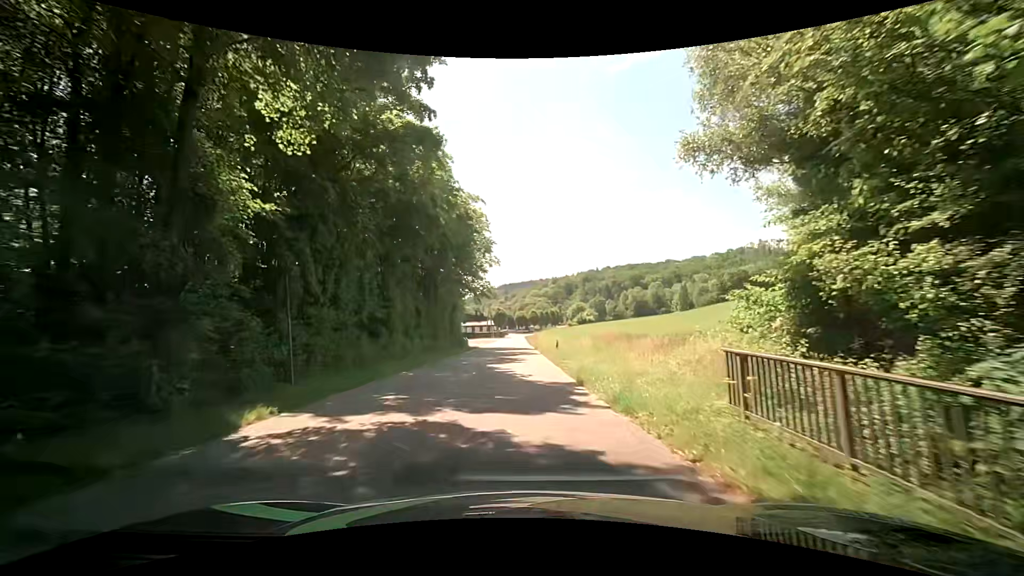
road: residential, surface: asphalt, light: Day
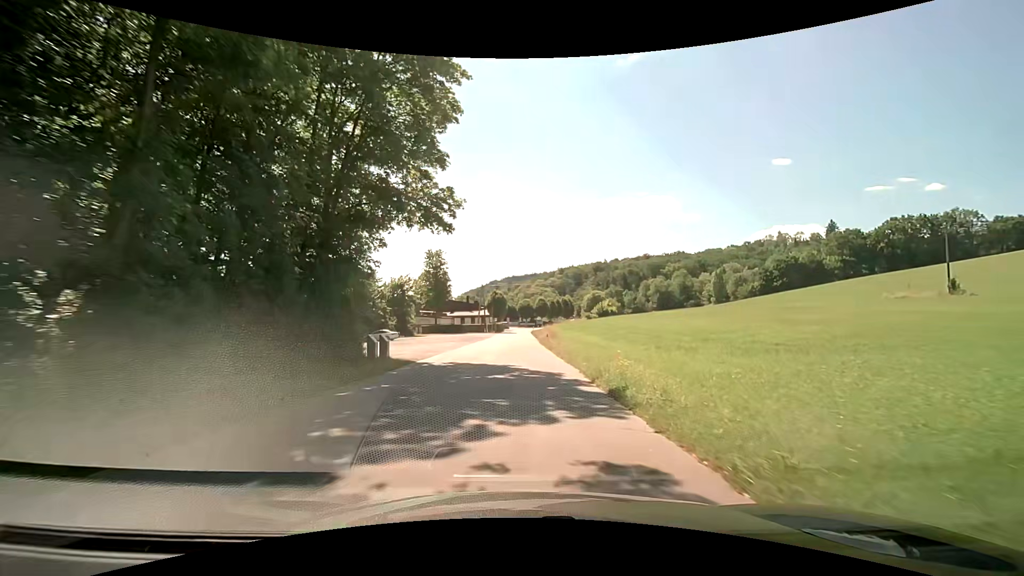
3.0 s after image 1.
(-0.4, +36.8) m; -1°
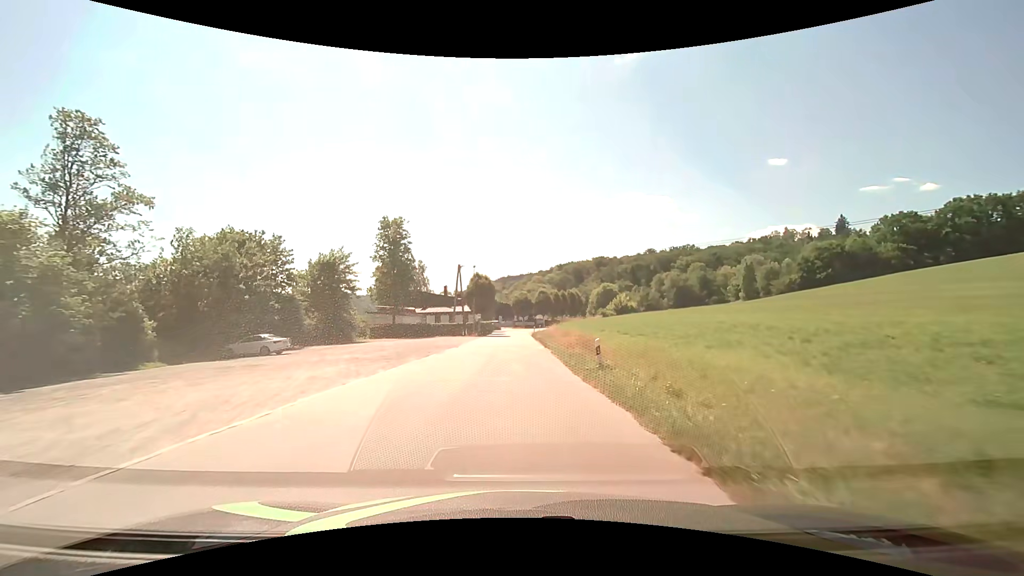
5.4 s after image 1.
(+0.4, +30.3) m; +1°
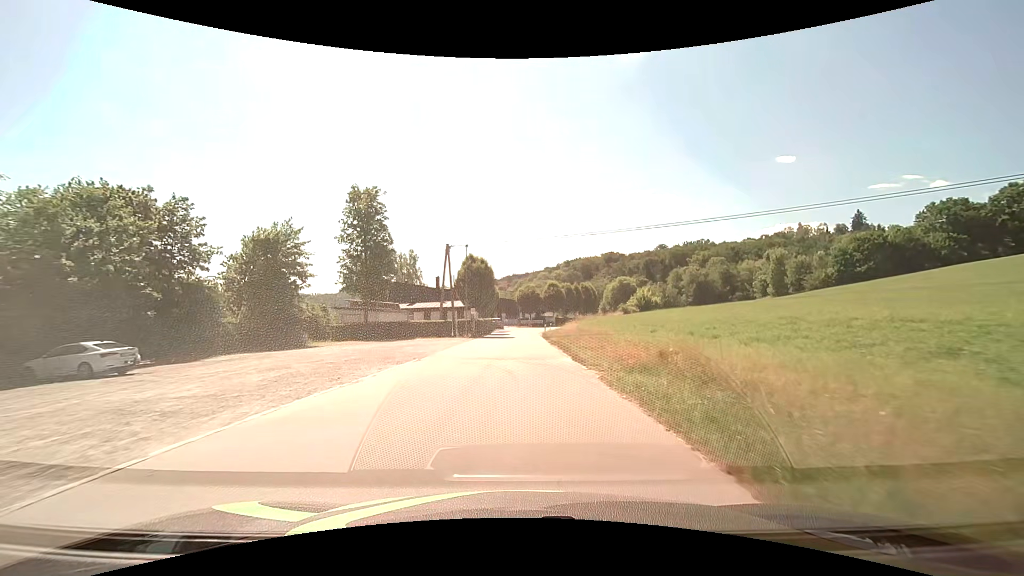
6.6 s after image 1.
(-0.1, +14.9) m; -1°
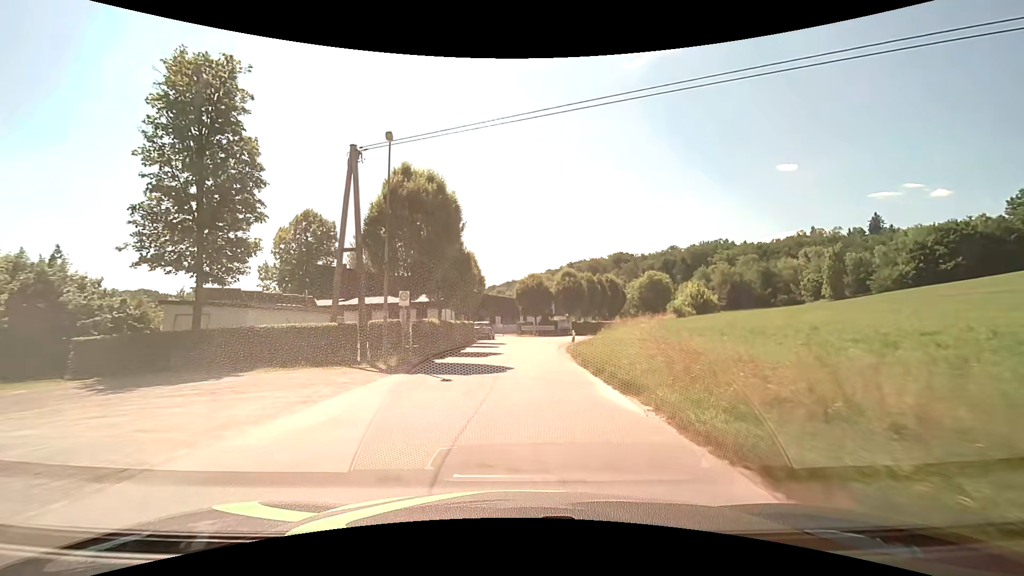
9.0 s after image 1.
(0.0, +28.1) m; 0°
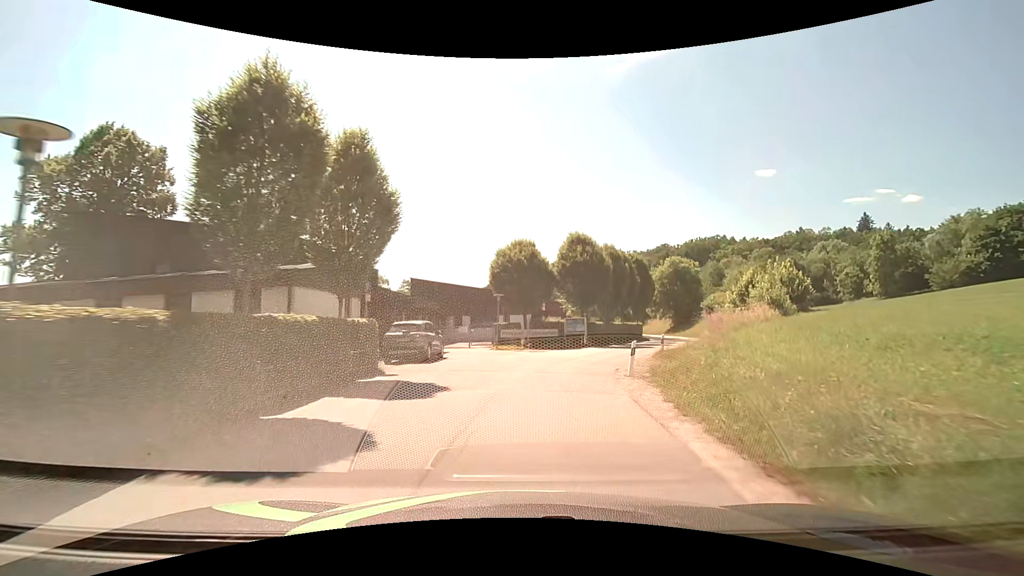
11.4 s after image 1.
(+0.2, +25.2) m; +2°
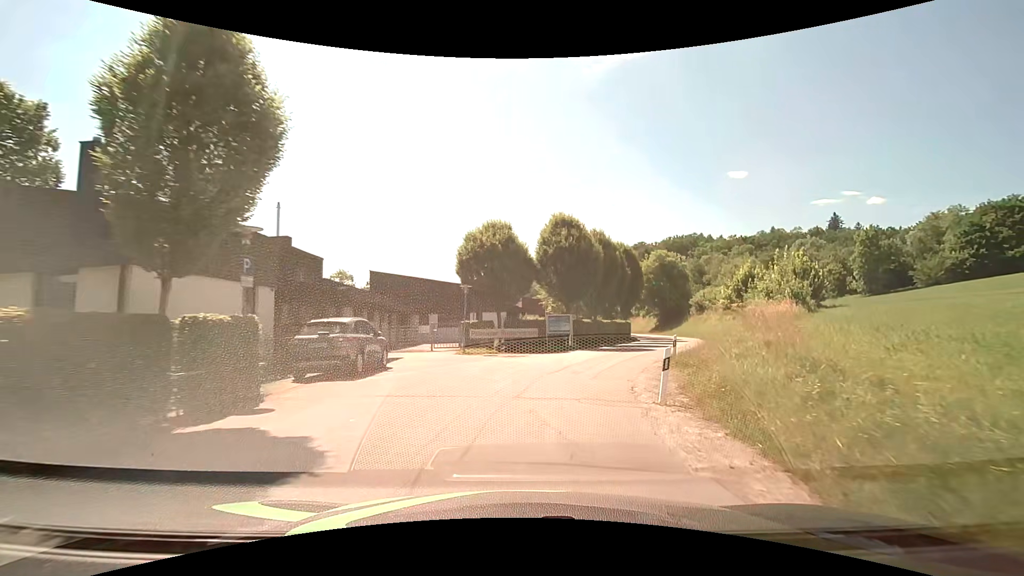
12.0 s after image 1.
(+0.1, +5.8) m; +3°
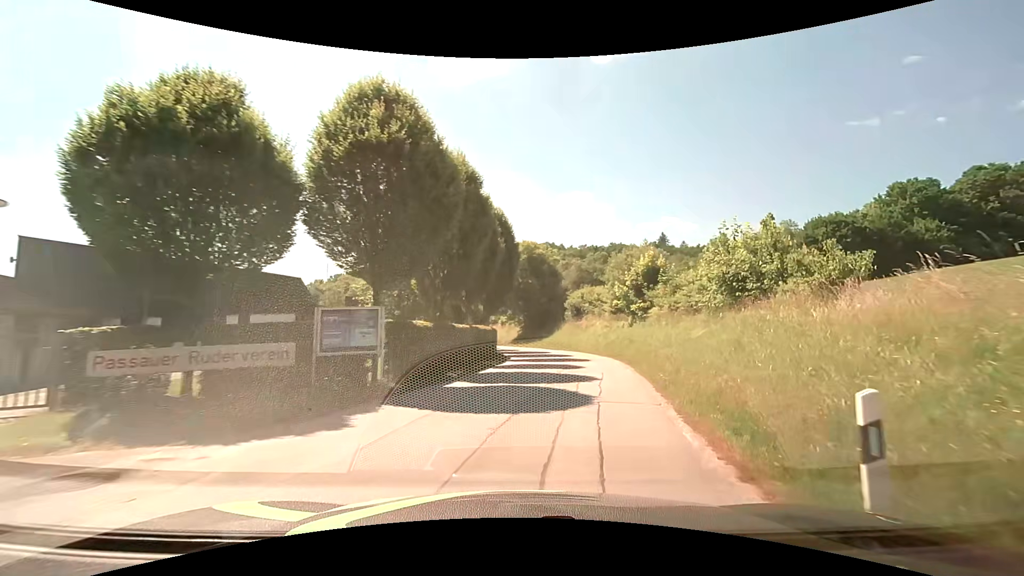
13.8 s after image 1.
(+2.0, +16.8) m; +16°
(+1, +10) (+3, +20) (+3, +30) (+2, +40) (-1, +49) (-4, +59) (-7, +68) (-10, +78) (-13, +87) (-16, +97) m
